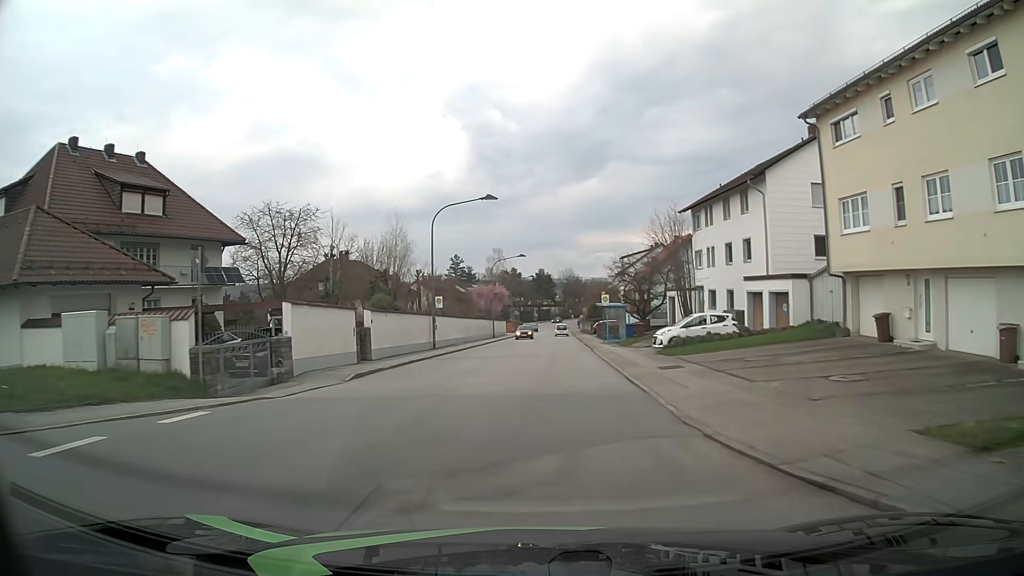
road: unclassified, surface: asphalt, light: Day
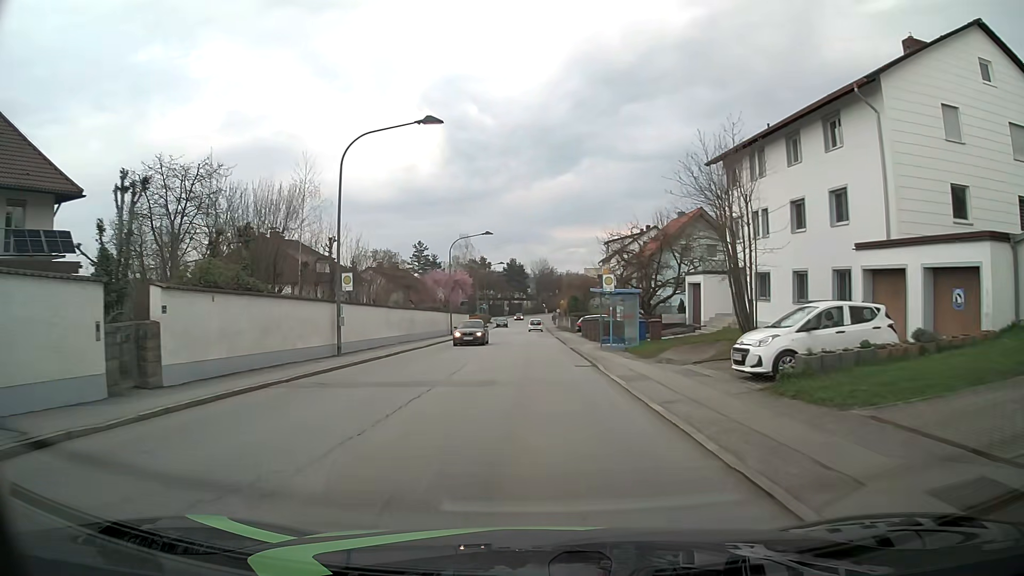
(+0.3, +14.7) m; +2°
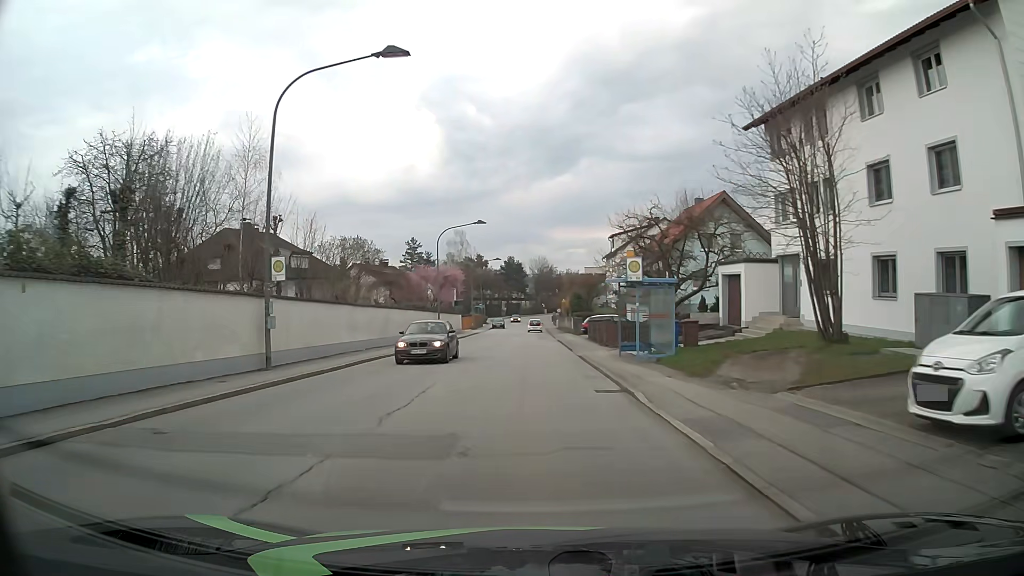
(+0.1, +6.9) m; 0°
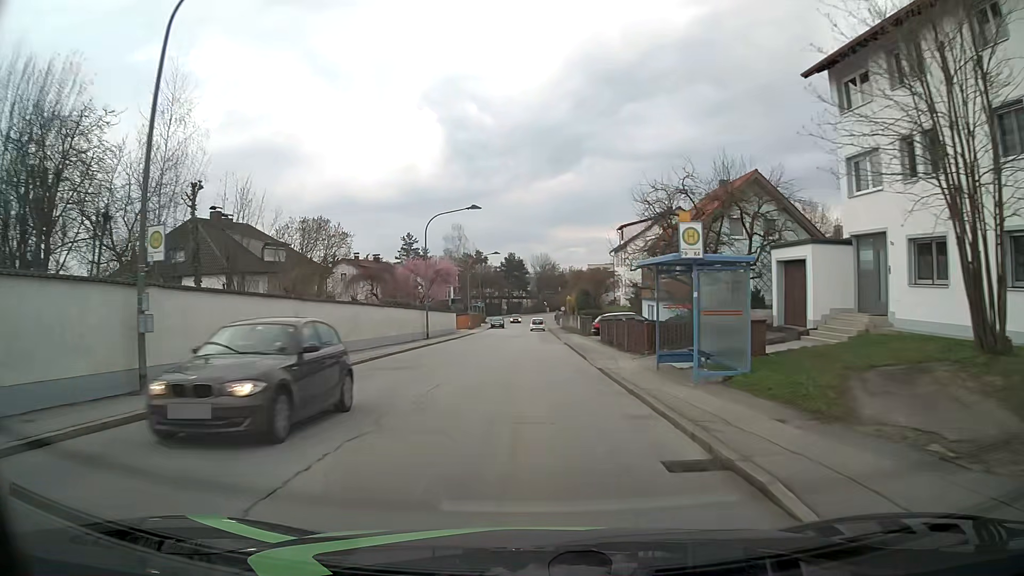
(0.0, +6.7) m; -1°
